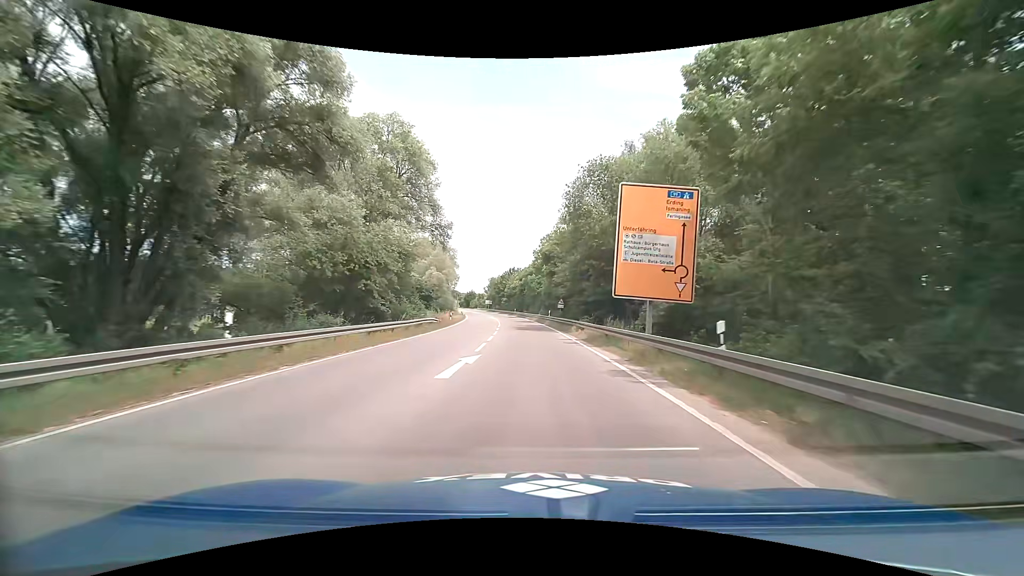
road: primary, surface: asphalt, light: Day
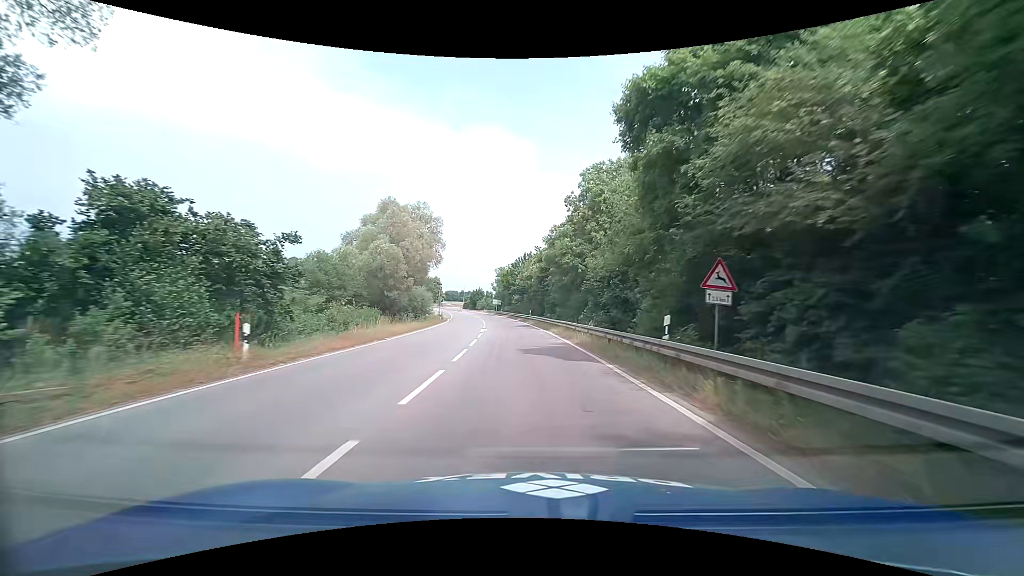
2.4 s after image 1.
(-0.9, +39.0) m; -3°
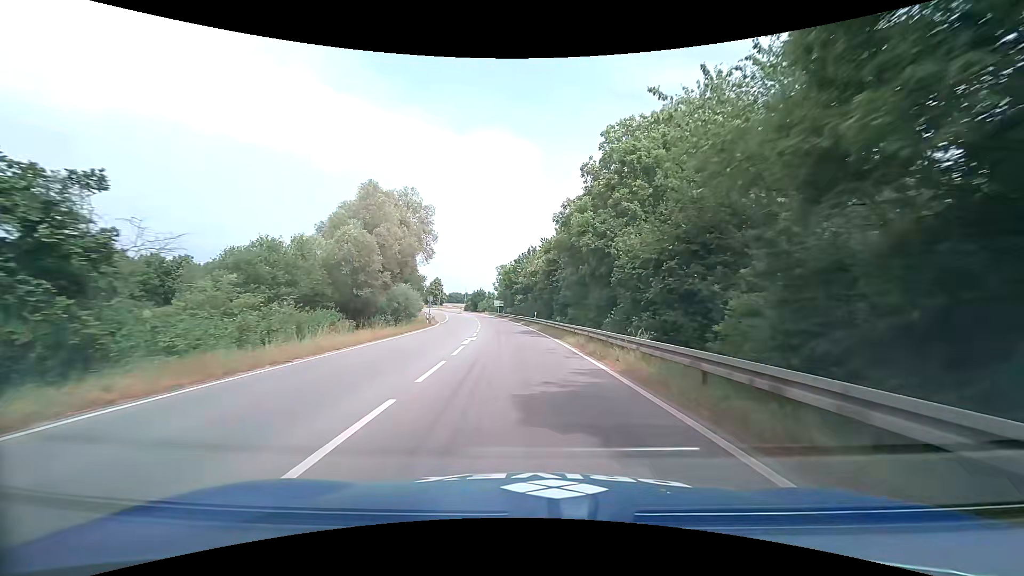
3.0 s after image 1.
(+0.1, +9.5) m; +1°
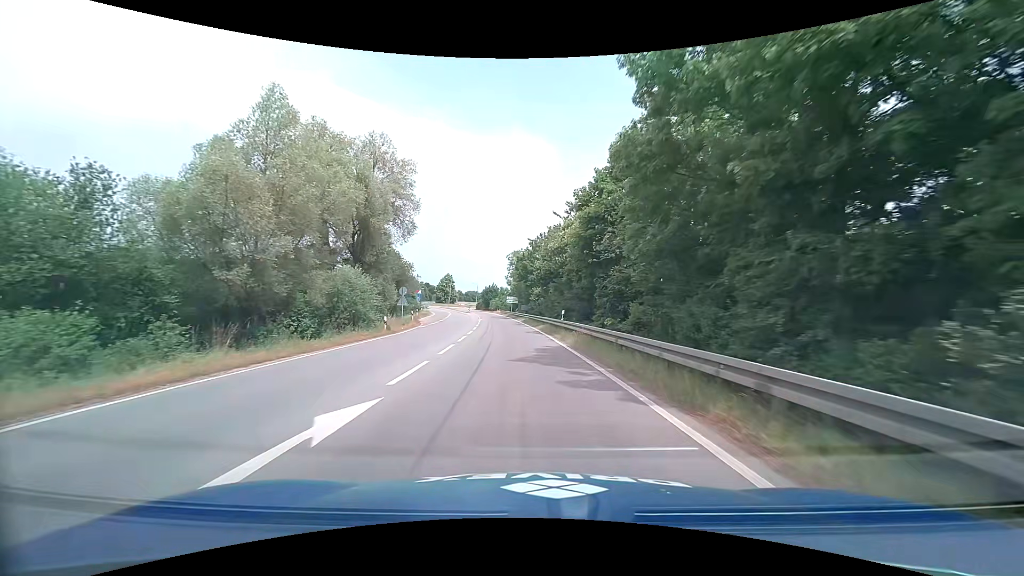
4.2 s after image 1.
(-0.4, +18.7) m; -2°
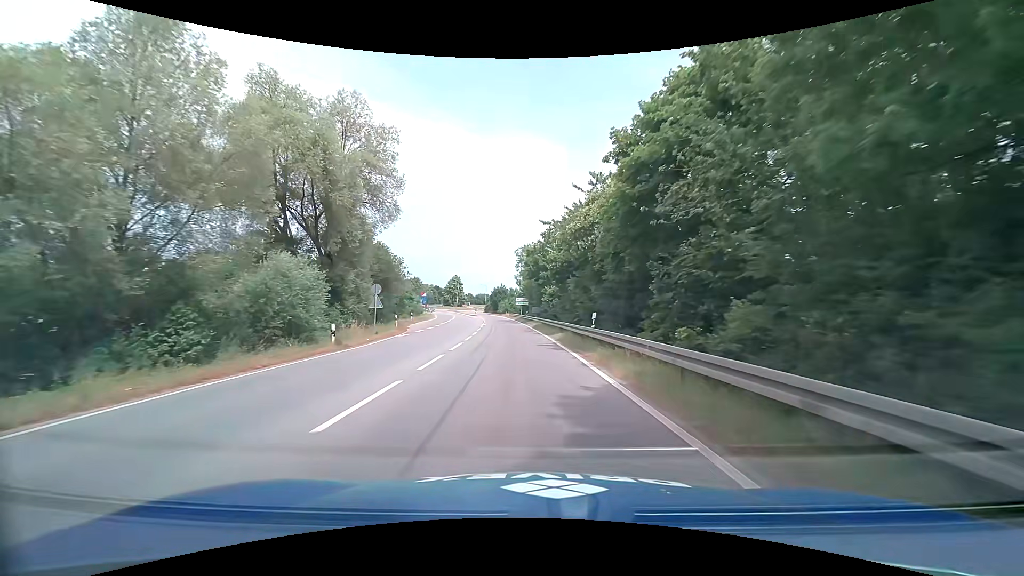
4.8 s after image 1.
(-0.1, +9.1) m; -2°
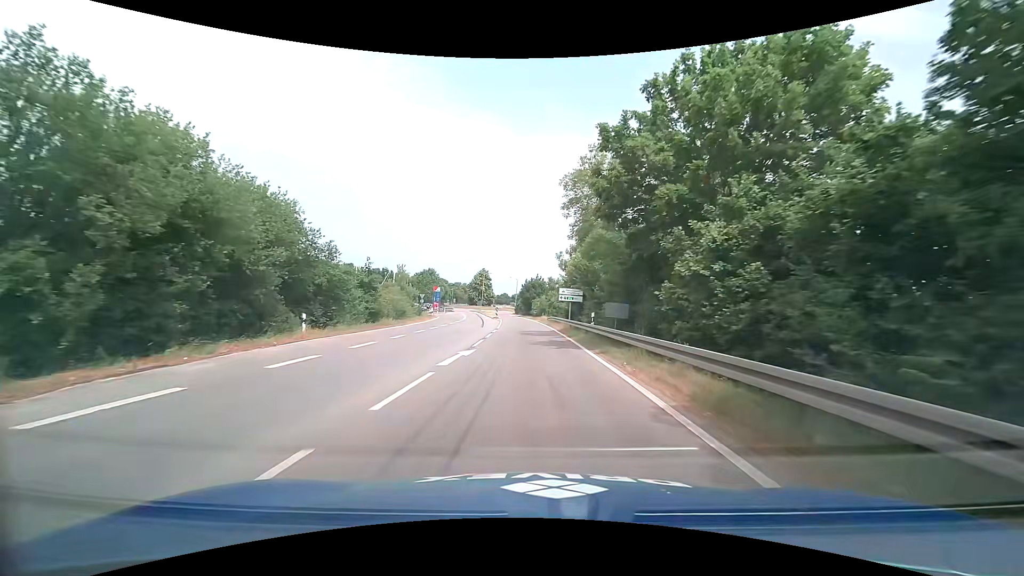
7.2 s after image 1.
(-1.4, +34.9) m; -4°
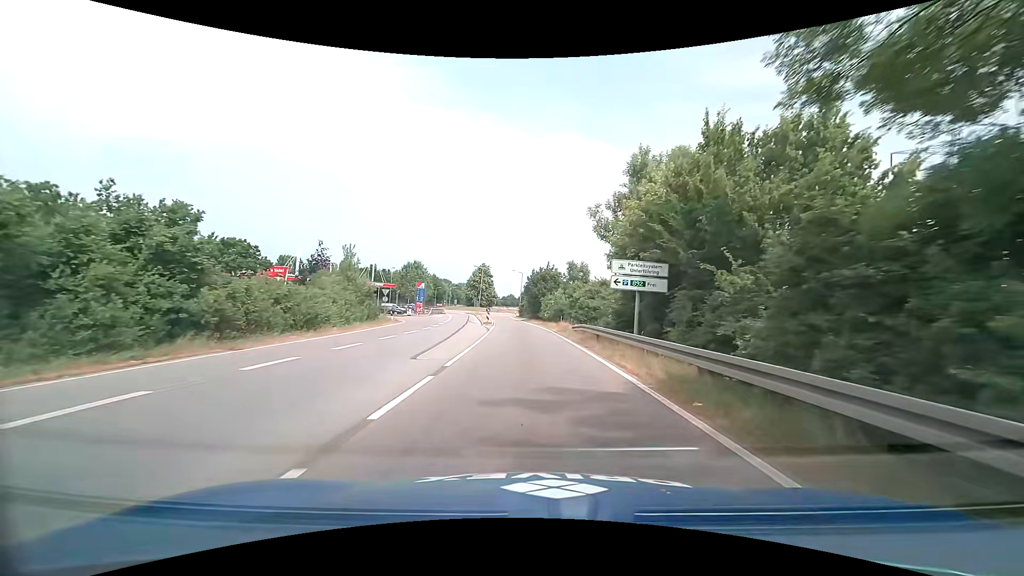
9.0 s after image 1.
(-0.4, +24.5) m; -1°
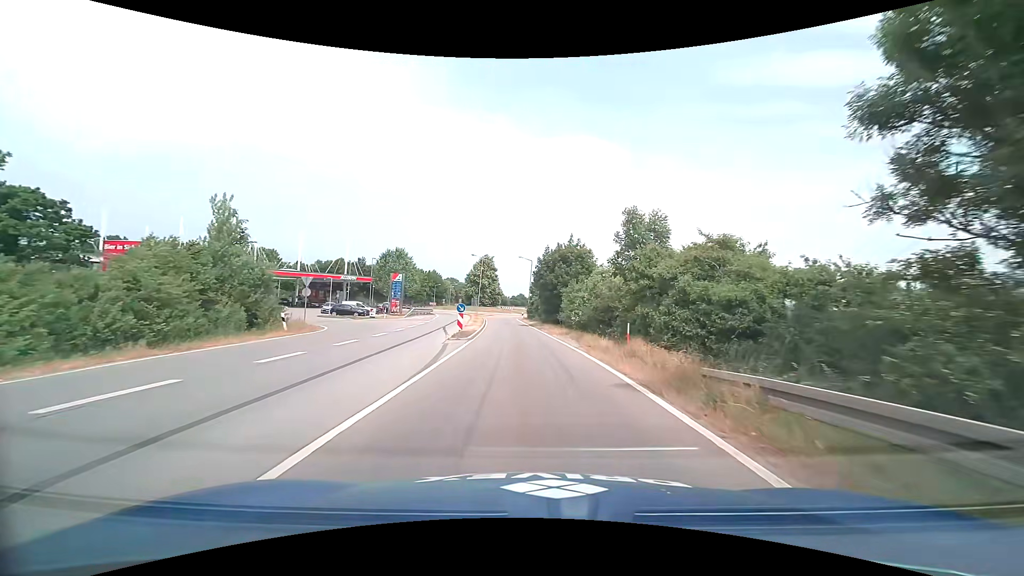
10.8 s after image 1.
(-0.3, +22.7) m; -2°
(0, +10) (0, +20) (-1, +30) (-1, +40) (-2, +50) (-3, +60) (-4, +70) (-5, +80) (-4, +90) (-1, +99) m
